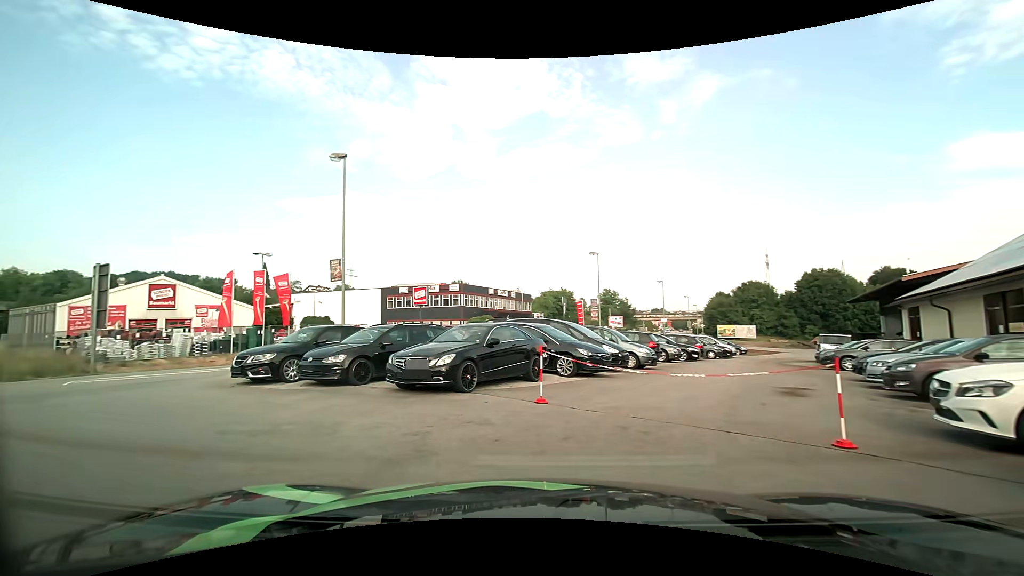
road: service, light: Day
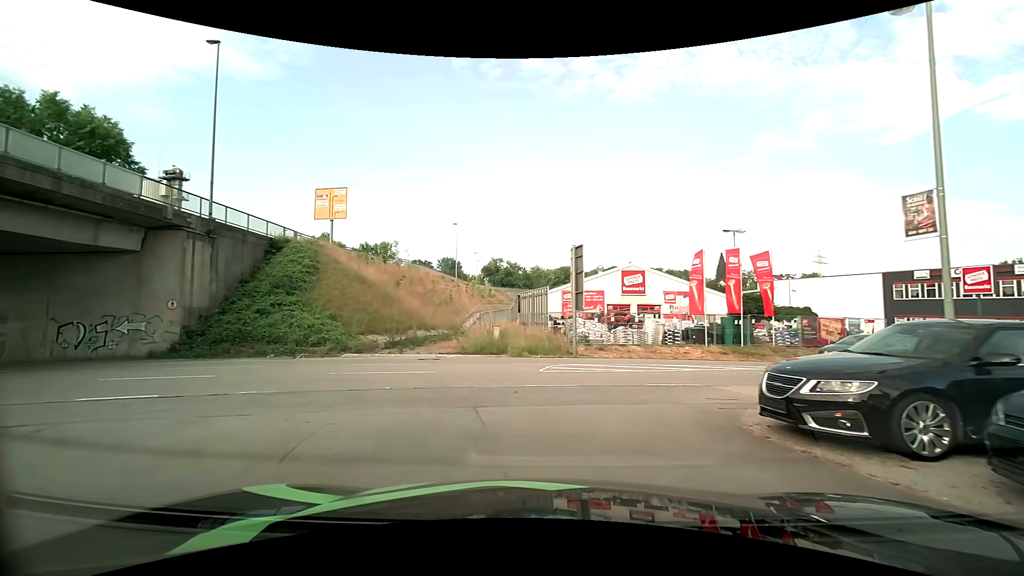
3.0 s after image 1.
(-3.3, +7.1) m; -49°
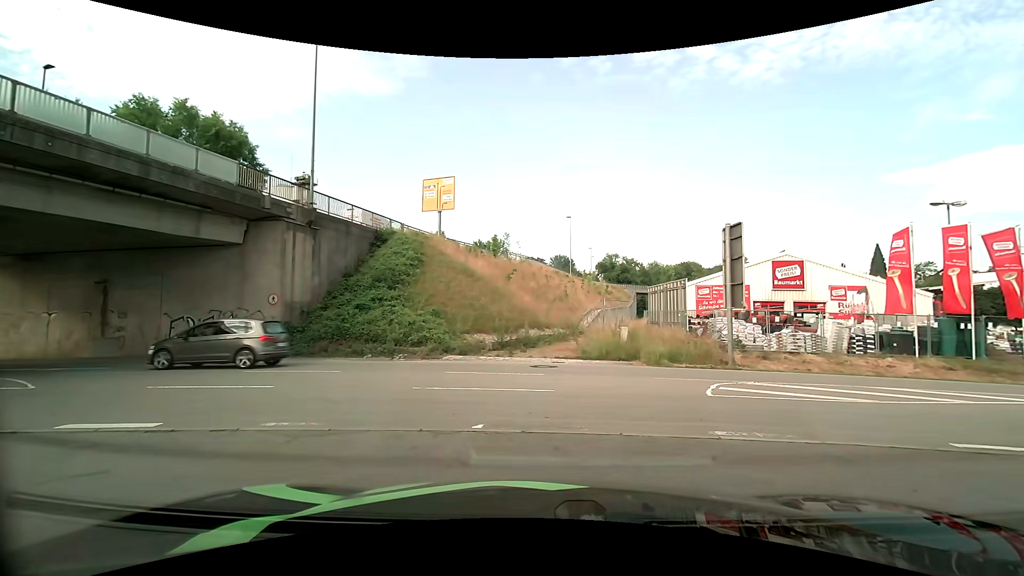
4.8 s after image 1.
(-0.5, +4.3) m; -13°
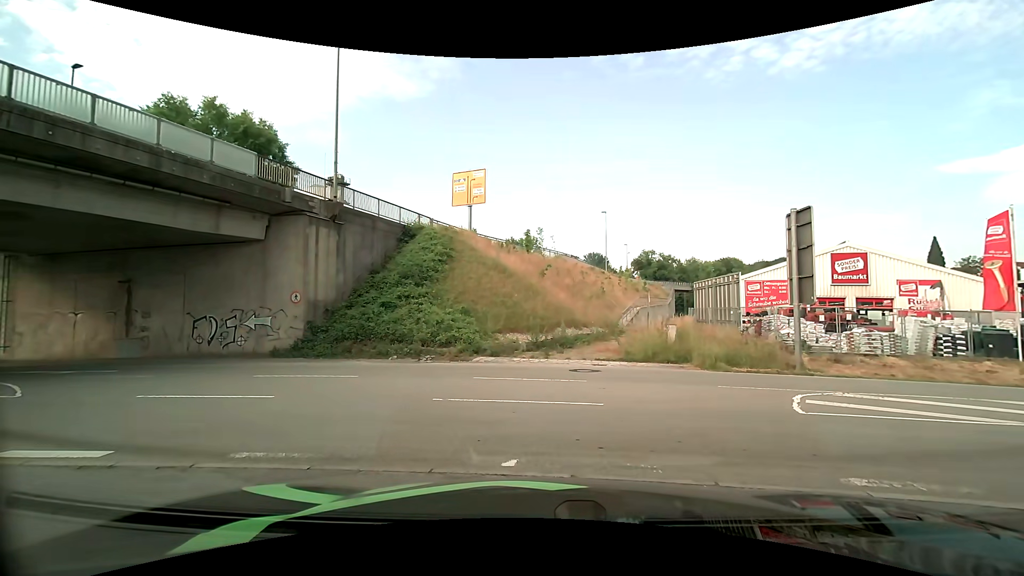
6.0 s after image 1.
(0.0, +1.7) m; -2°
